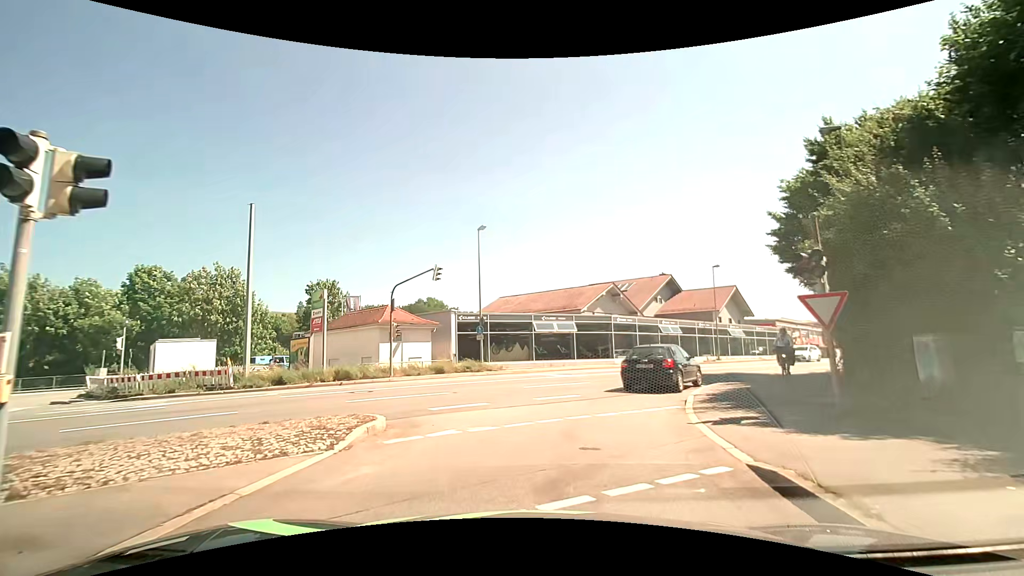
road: tertiary_link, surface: asphalt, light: Day
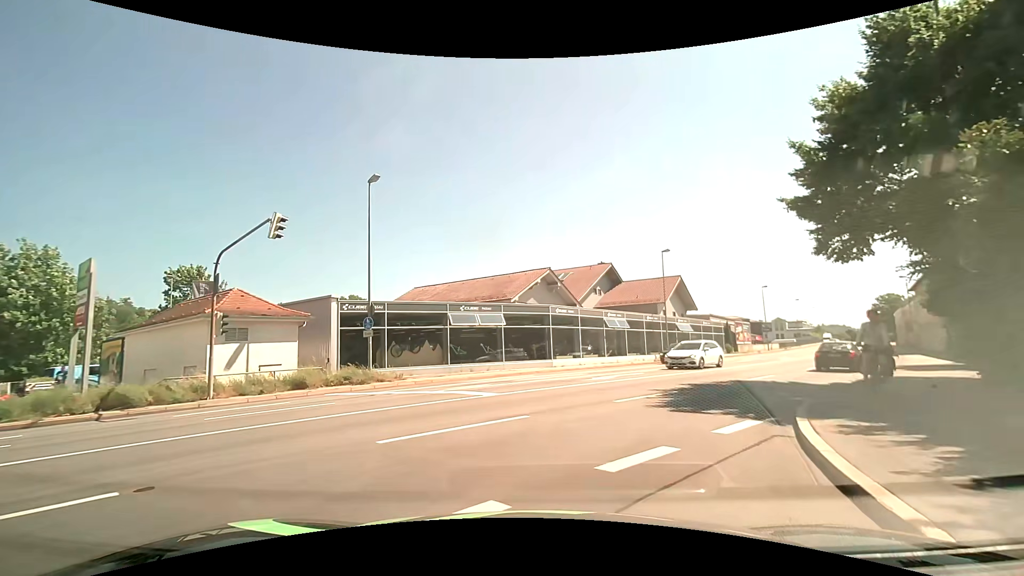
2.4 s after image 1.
(+0.7, +9.6) m; +10°
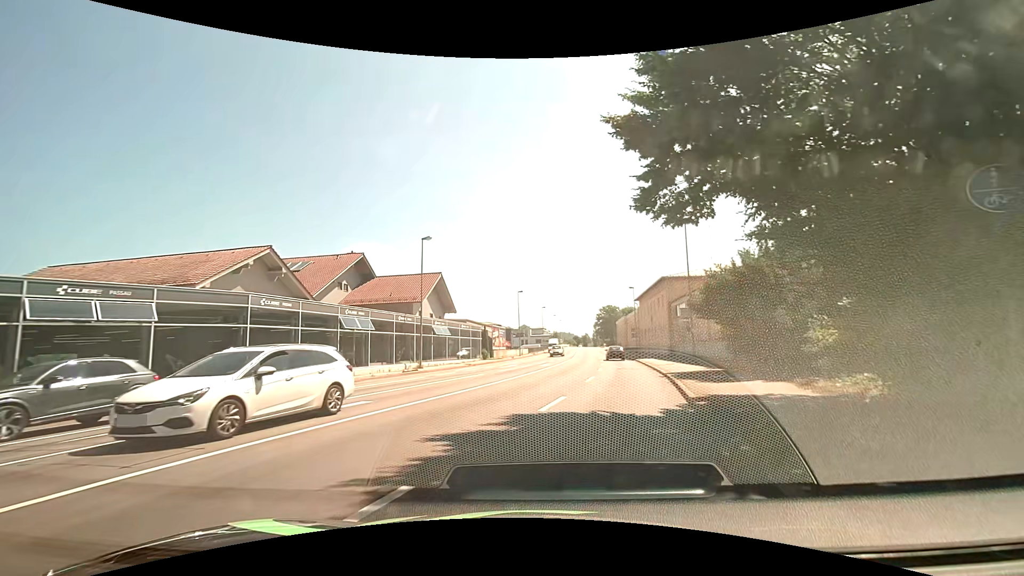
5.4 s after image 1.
(+1.5, +9.4) m; +25°
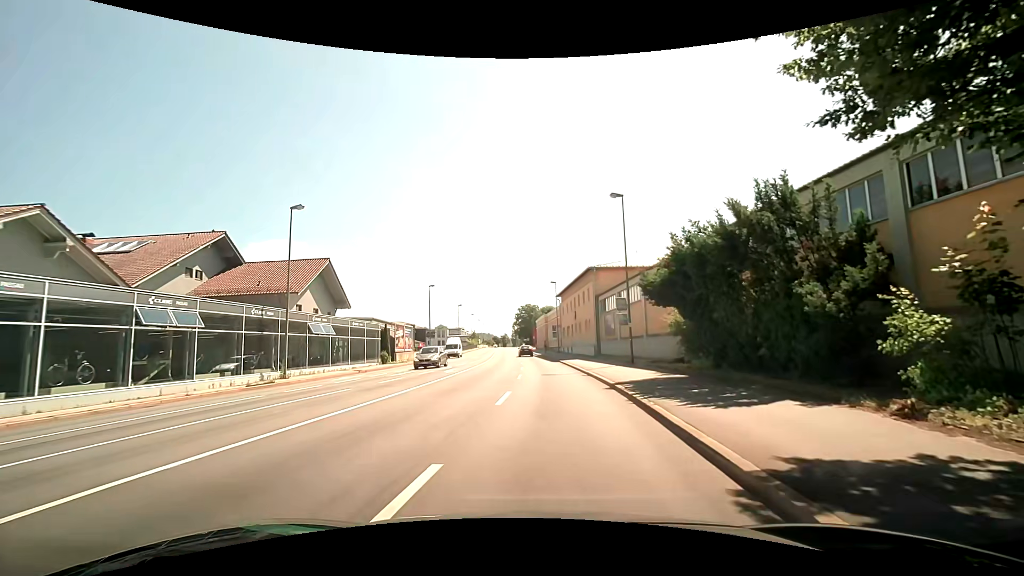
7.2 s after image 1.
(+0.7, +8.0) m; +9°
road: primary
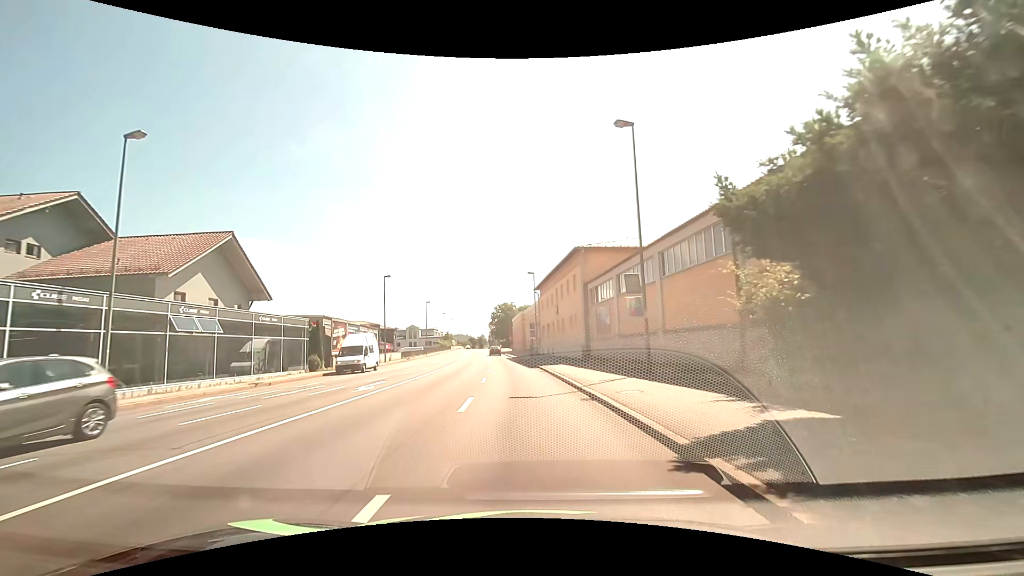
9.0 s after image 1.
(+0.5, +10.4) m; +4°
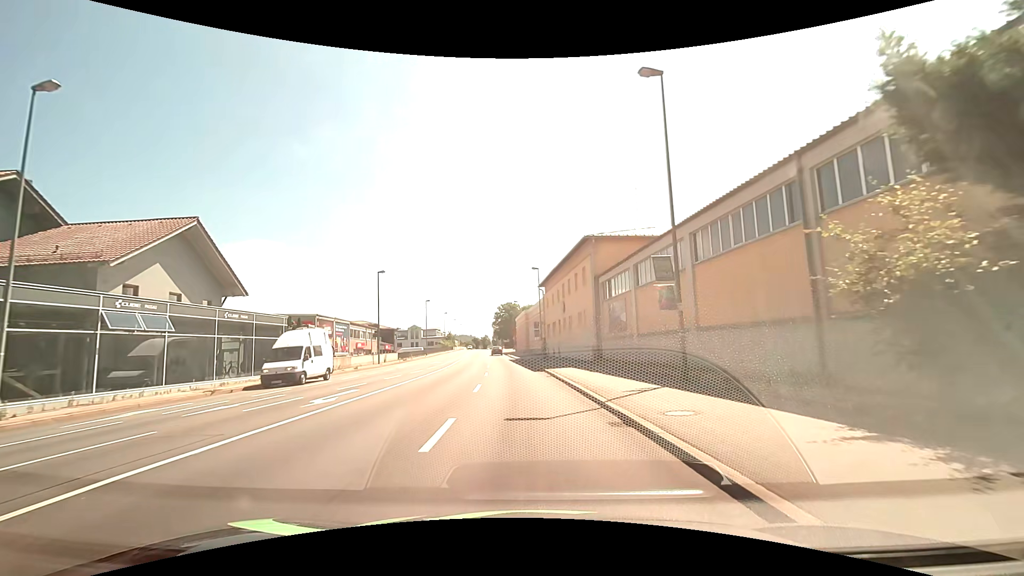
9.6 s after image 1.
(-0.1, +4.0) m; 0°
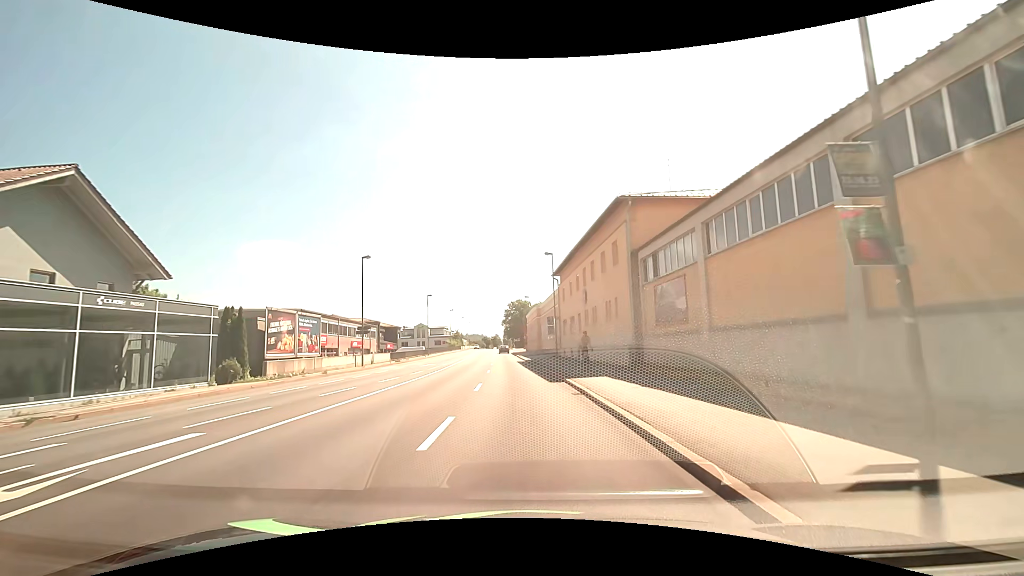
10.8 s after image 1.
(-0.2, +9.0) m; -2°
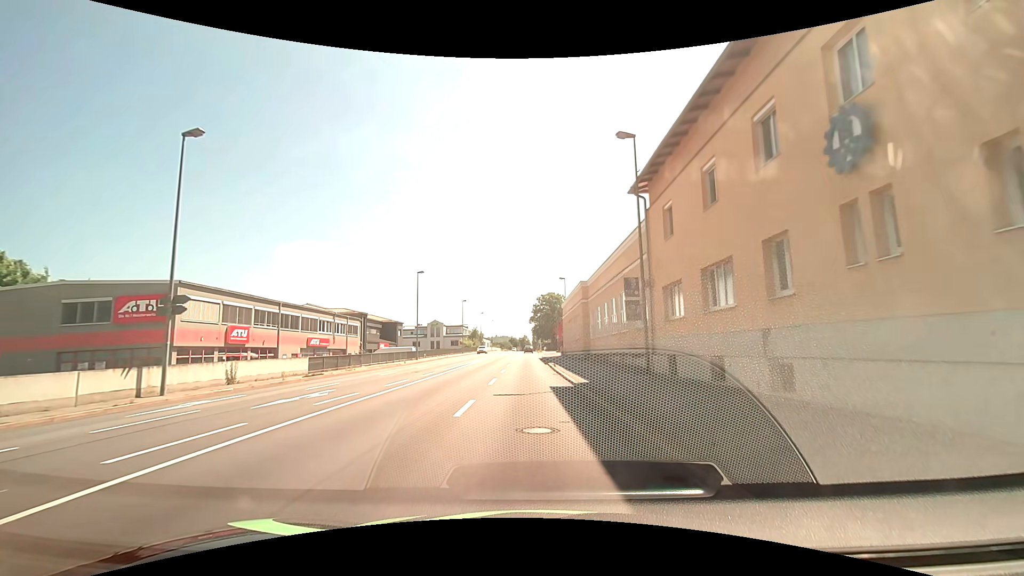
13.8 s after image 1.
(-0.8, +28.0) m; -3°
(0, +10) (0, +20) (-1, +30) (-1, +40) (-1, +50) (-1, +60) (-1, +70) (-1, +80) (-1, +90) (-1, +100) m
